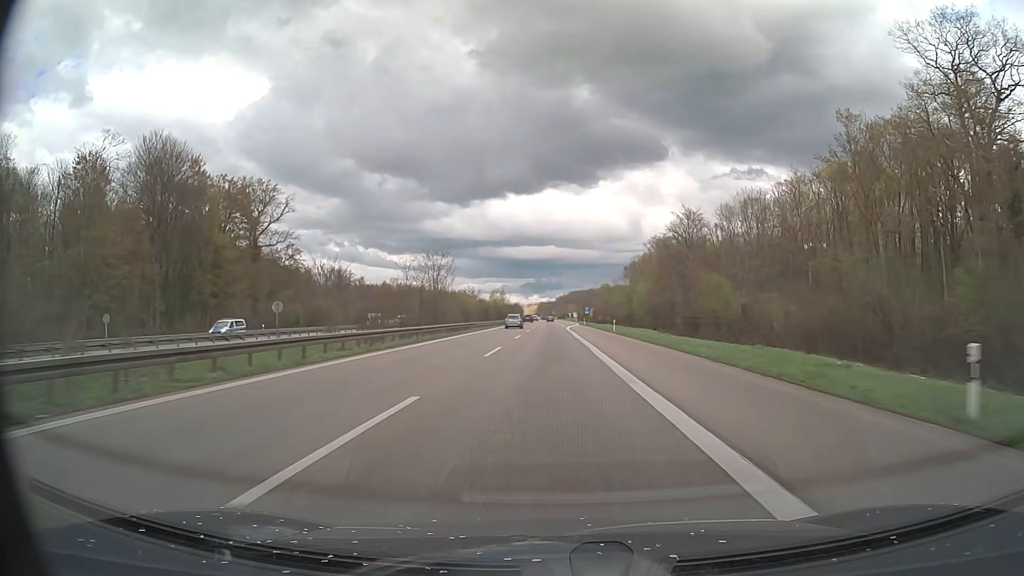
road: motorway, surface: asphalt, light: Day
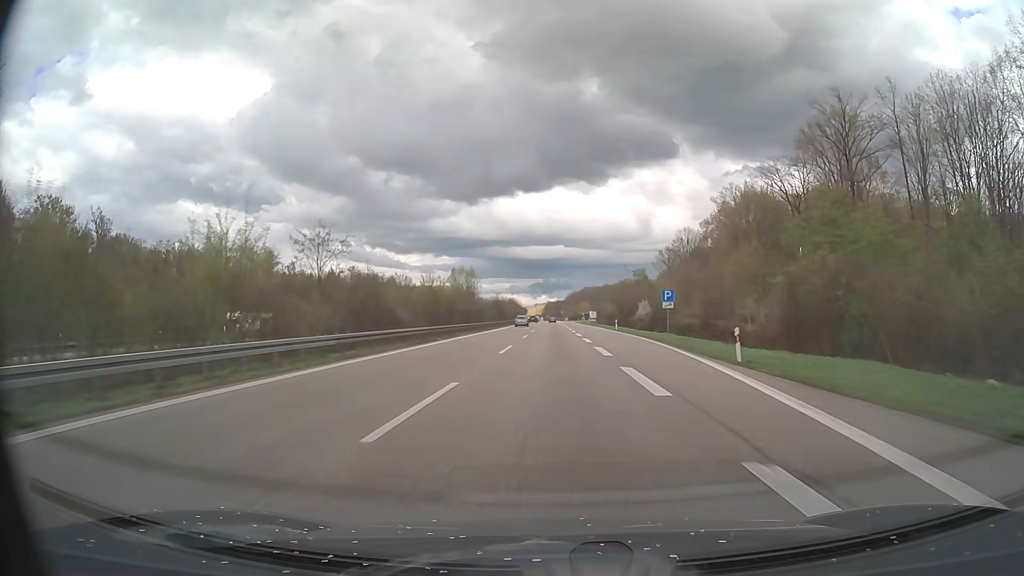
(-0.7, +87.2) m; -1°
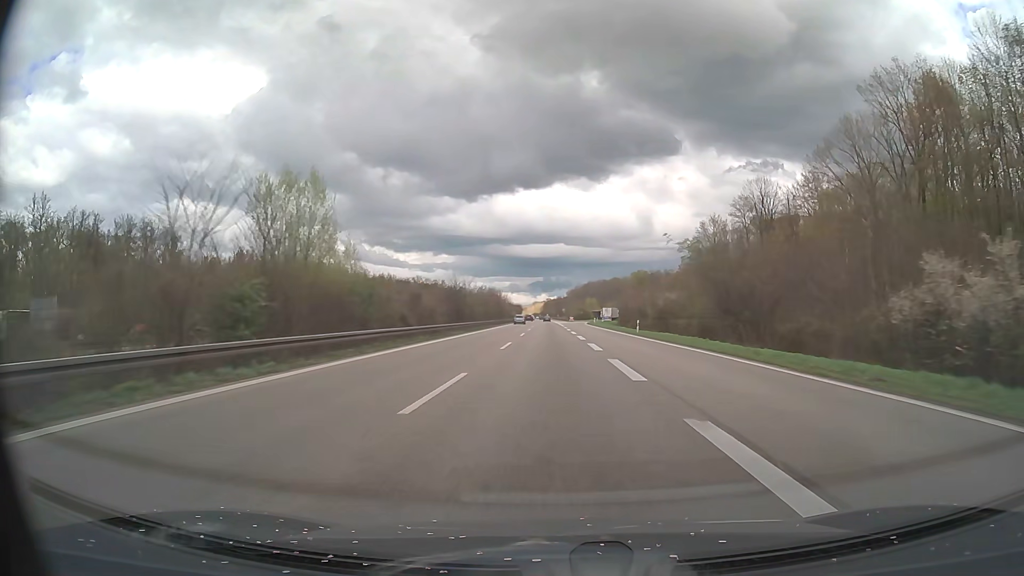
(0.0, +69.7) m; 0°
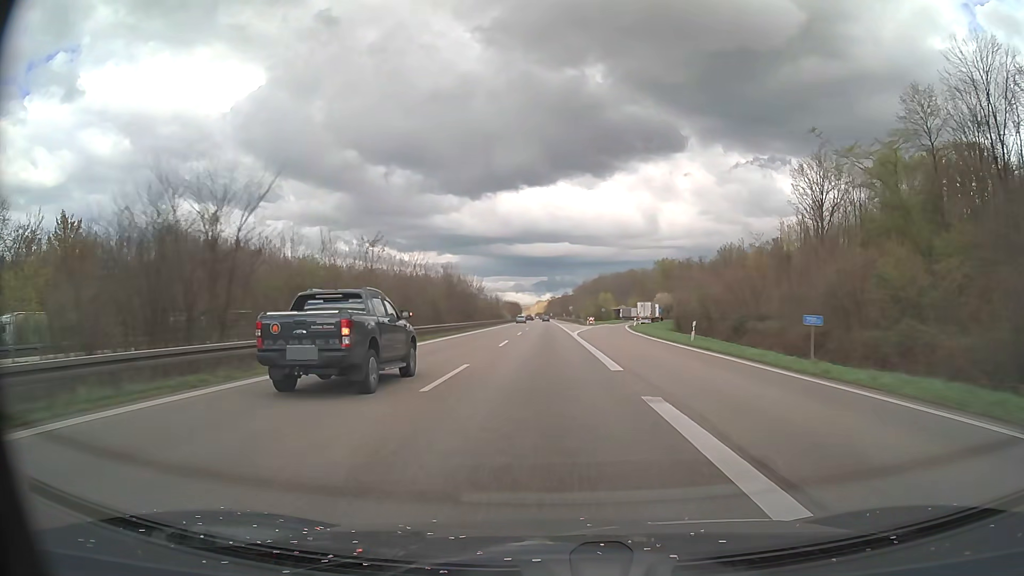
(-0.3, +69.7) m; 0°
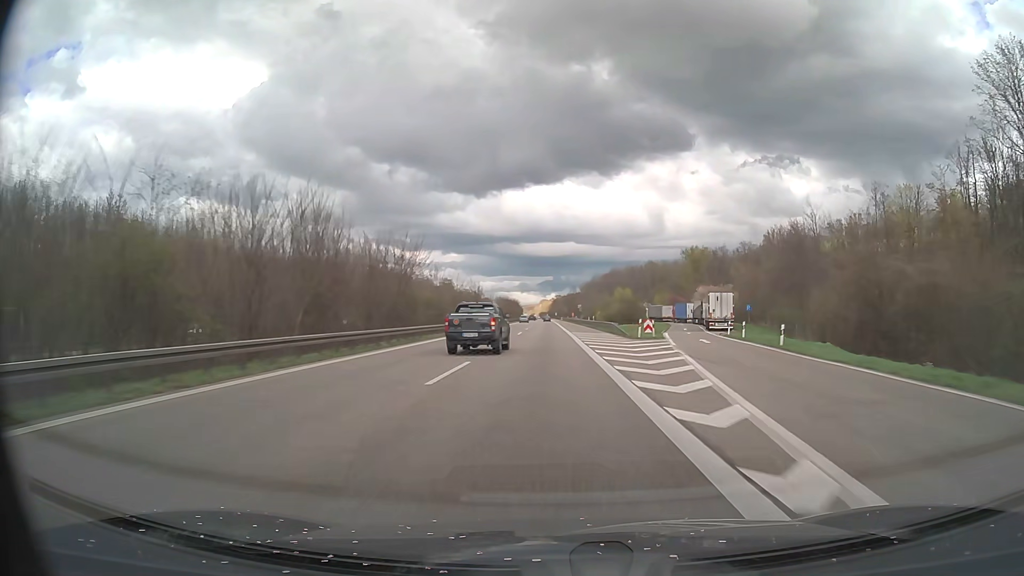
(-0.2, +52.3) m; 0°
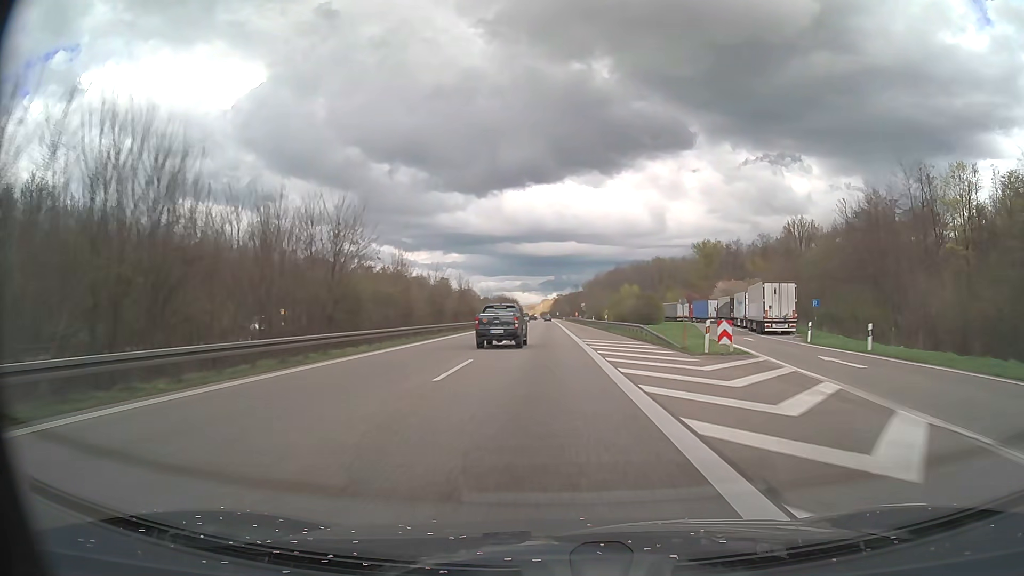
(0.0, +17.4) m; 0°
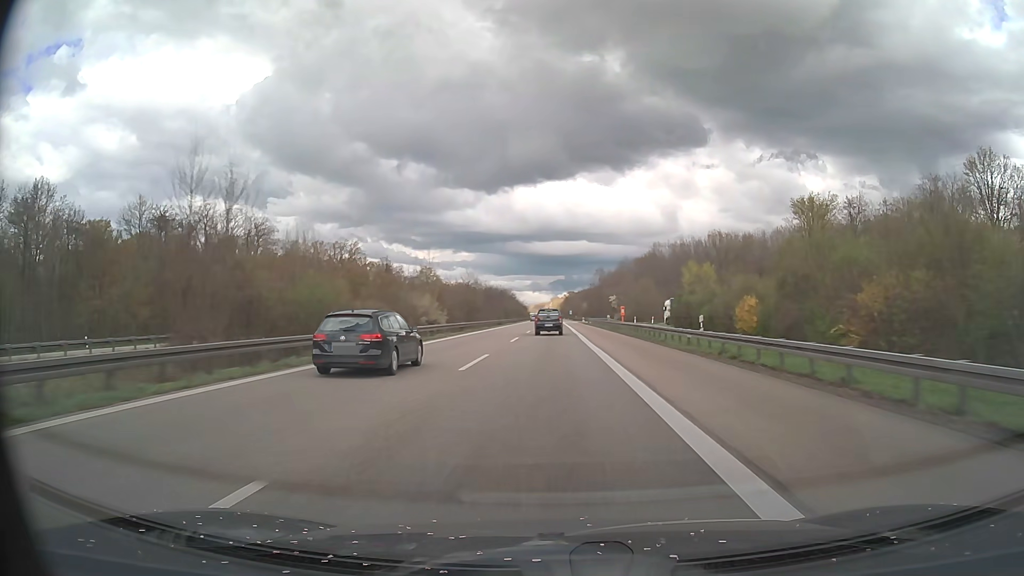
(-0.5, +87.2) m; -1°
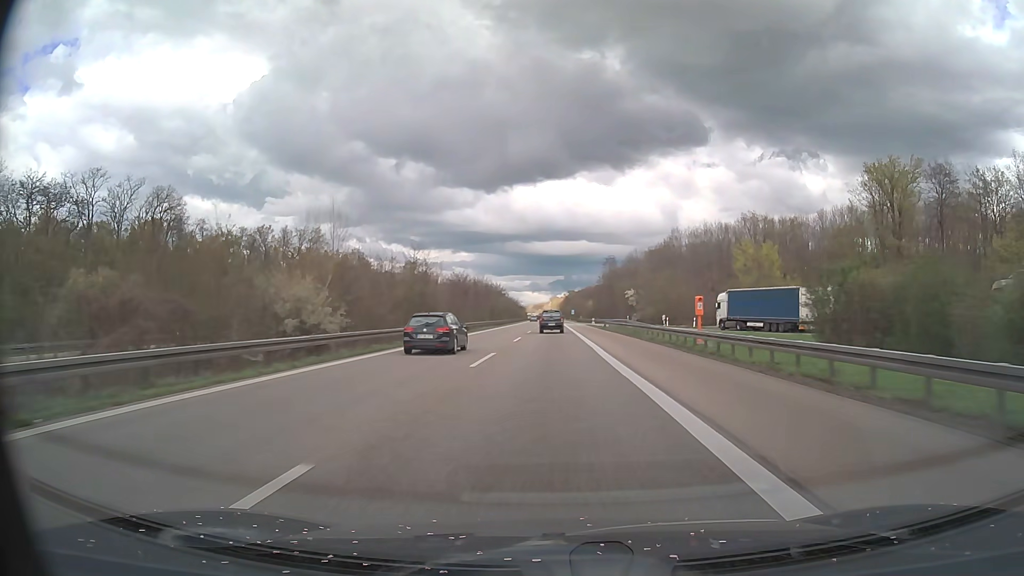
(0.0, +34.9) m; 0°
(0, +10) (0, +20) (0, +30) (0, +40) (0, +50) (0, +60) (0, +70) (0, +80) (0, +90) (0, +100) m
